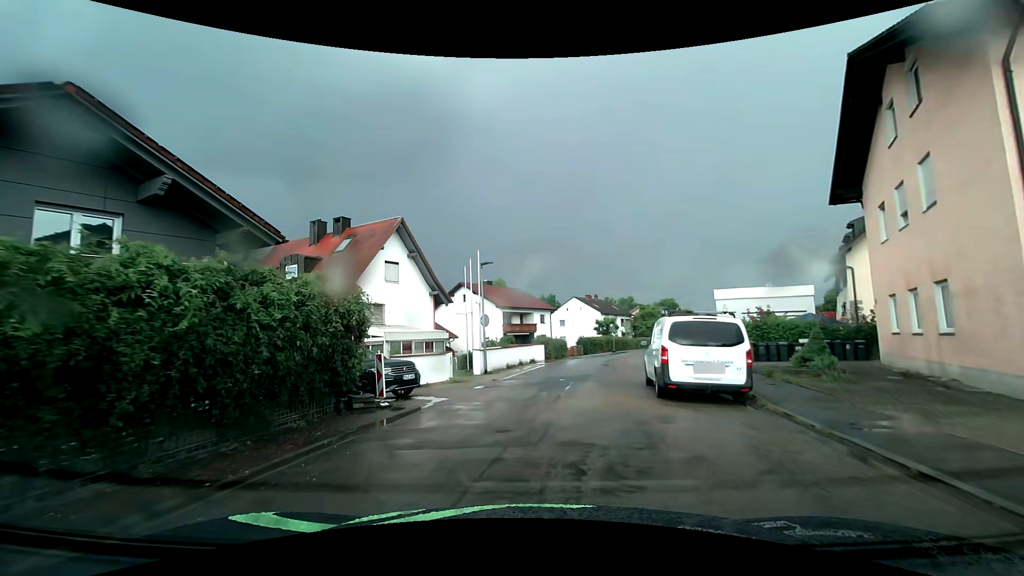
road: residential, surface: asphalt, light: Day
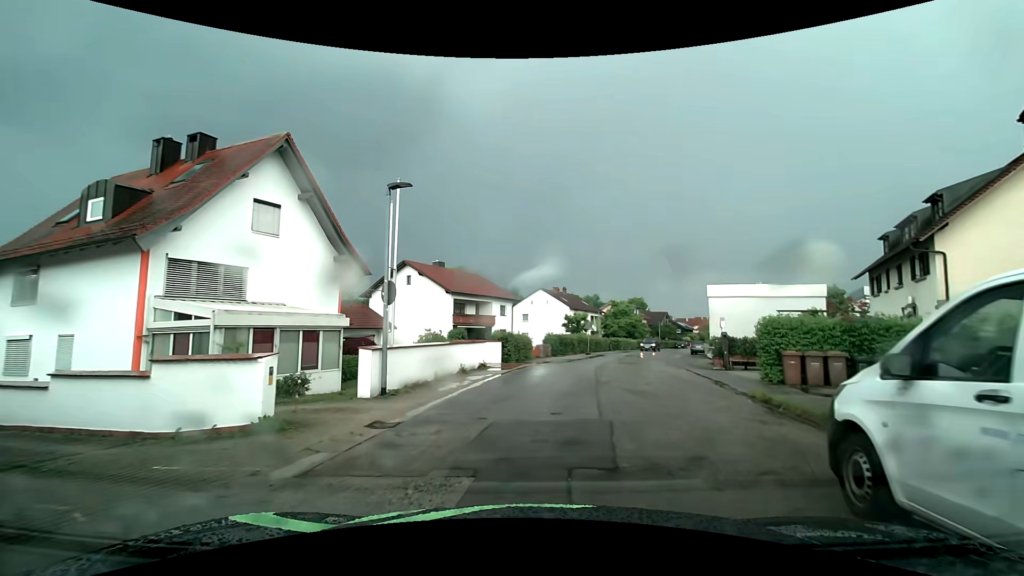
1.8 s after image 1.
(+0.2, +10.8) m; +4°
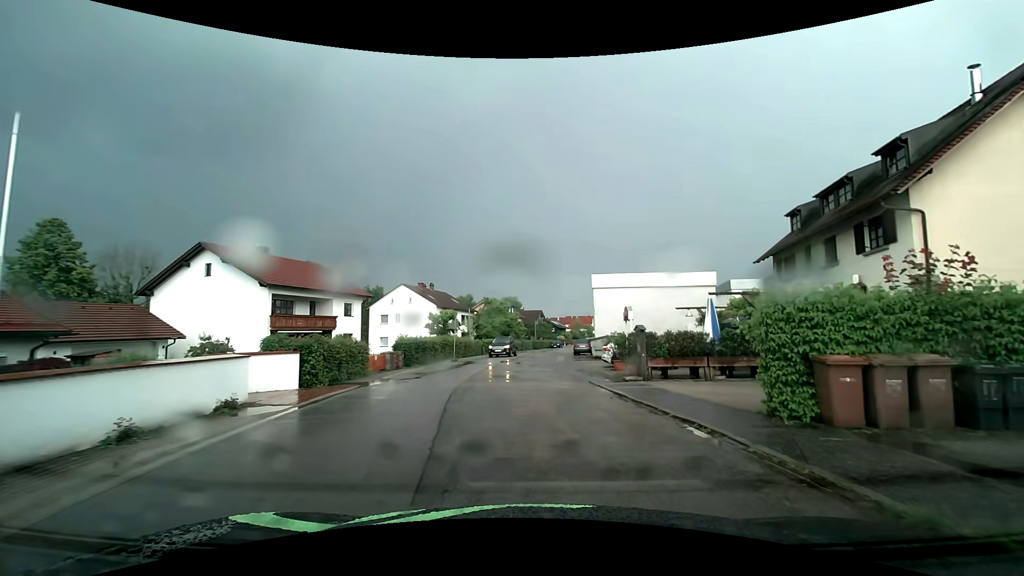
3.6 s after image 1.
(+1.3, +9.7) m; +17°
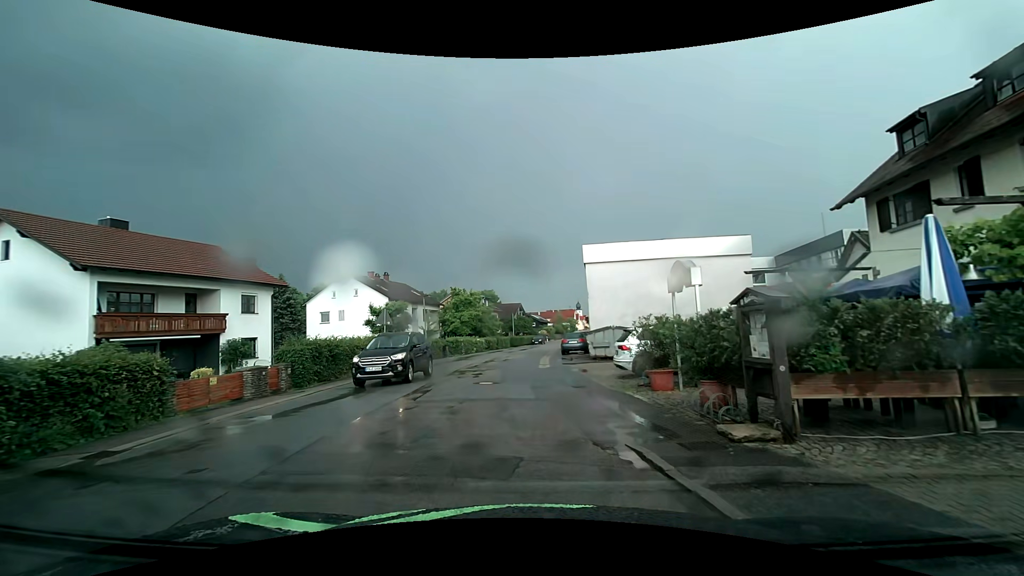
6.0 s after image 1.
(+0.2, +11.5) m; 0°
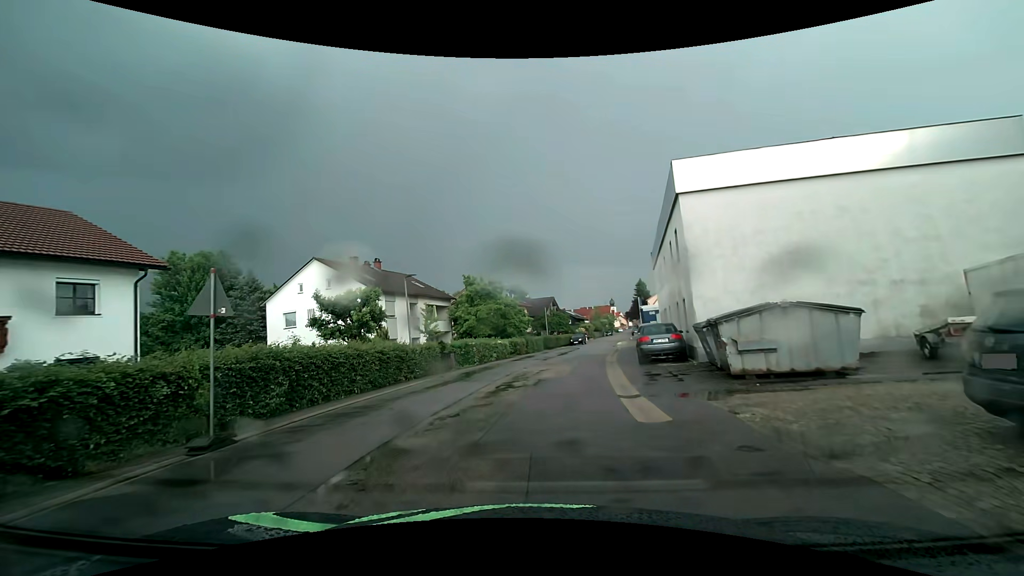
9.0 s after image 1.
(-0.7, +14.6) m; -5°
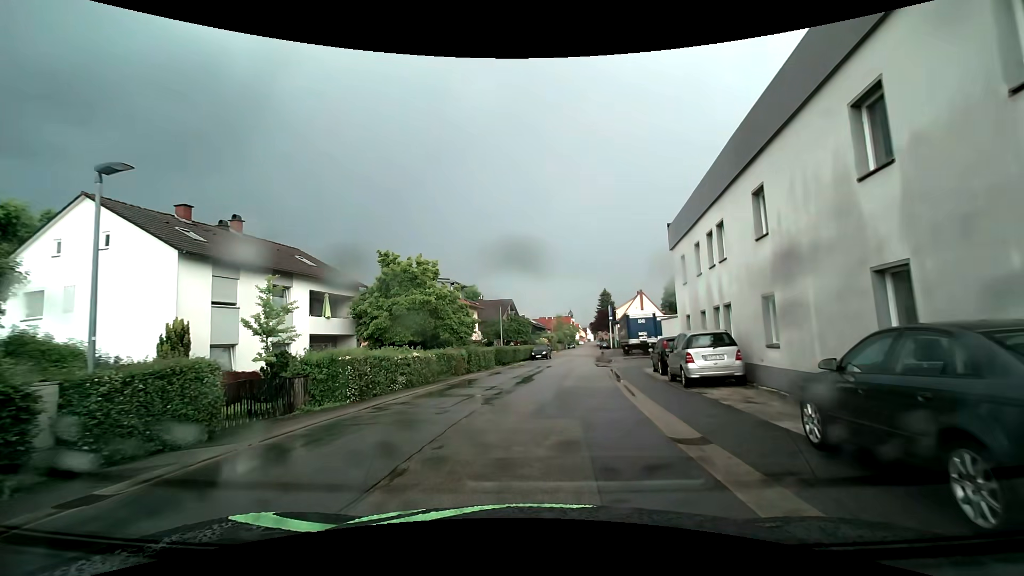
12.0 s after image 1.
(+0.8, +15.7) m; +5°
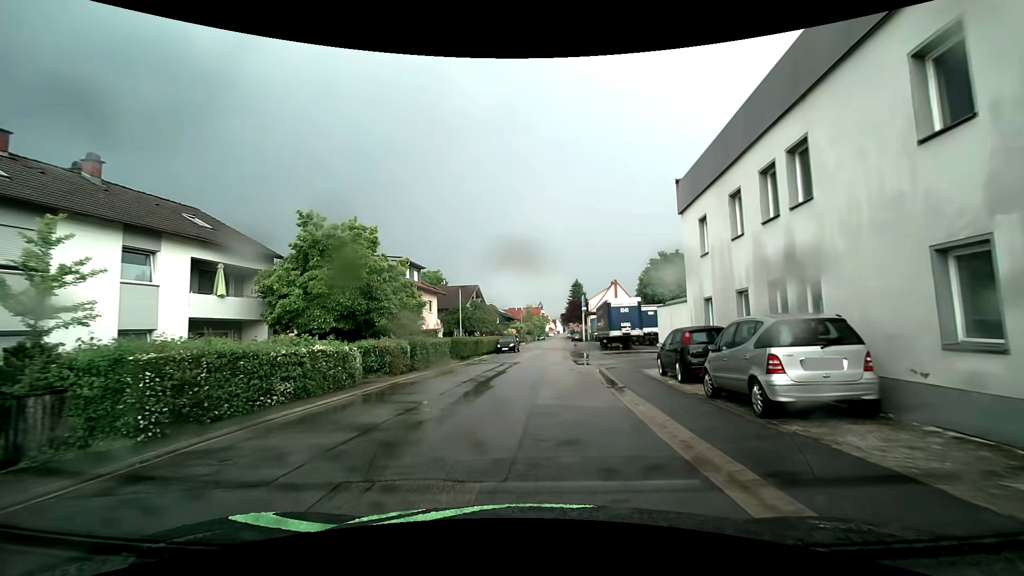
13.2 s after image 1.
(+0.3, +6.8) m; +5°
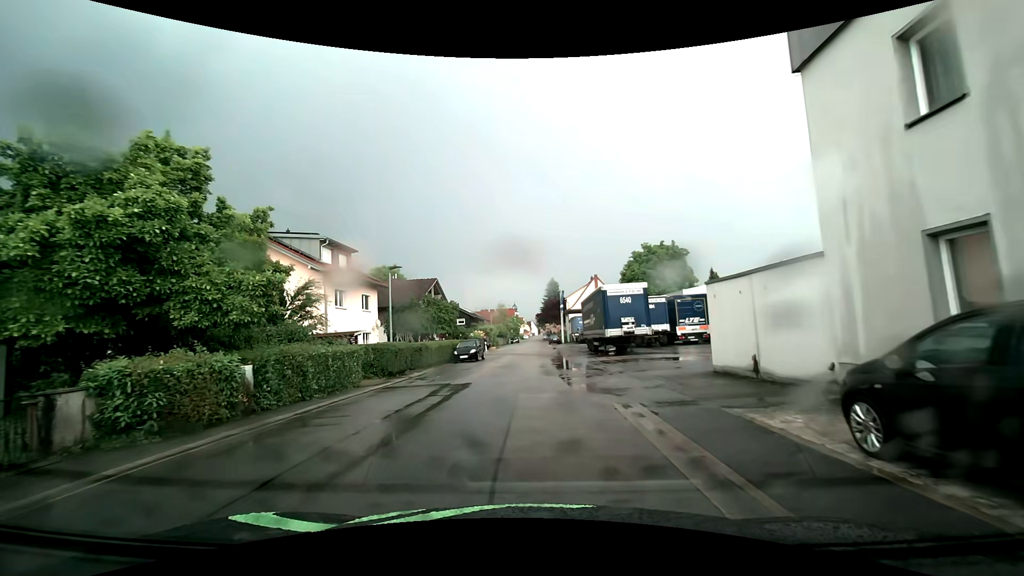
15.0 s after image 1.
(+0.4, +11.1) m; +3°
(0, +10) (0, +20) (0, +30) (0, +40) (0, +50) (+1, +60) (+1, +70) (+1, +80) (+1, +90) (+1, +100) m
